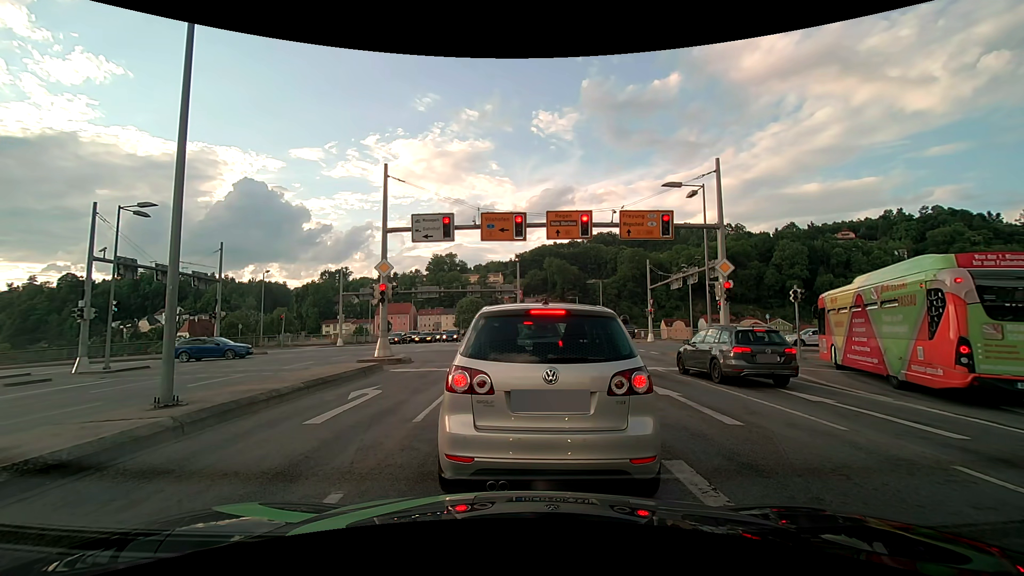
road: primary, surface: asphalt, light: Day
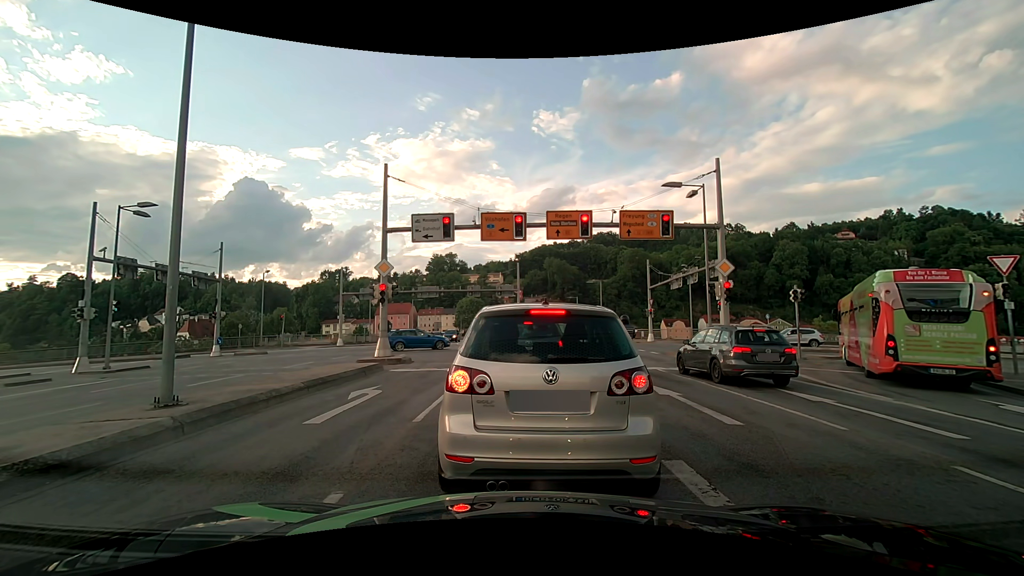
(0.0, 0.0) m; 0°
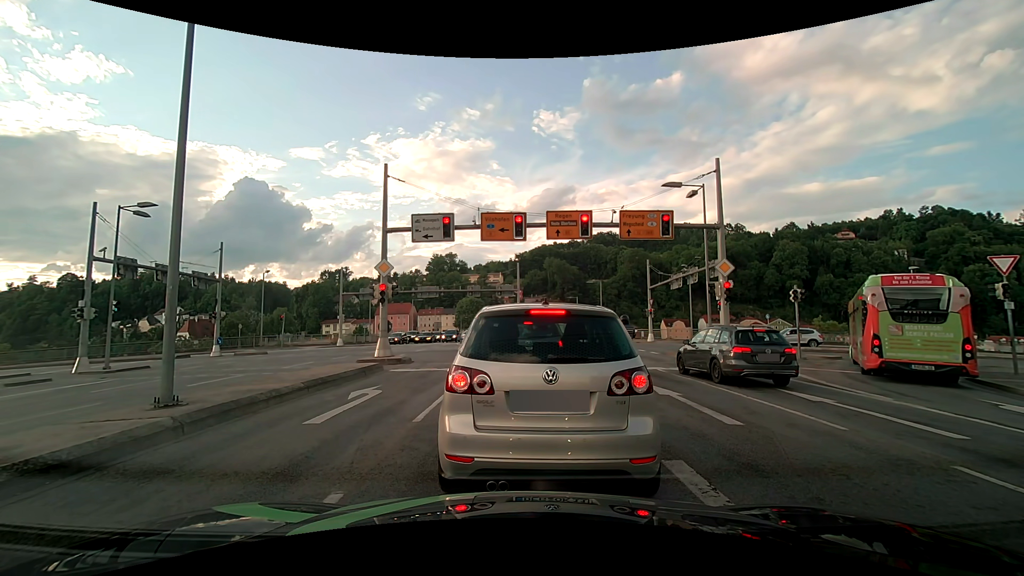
(0.0, 0.0) m; 0°
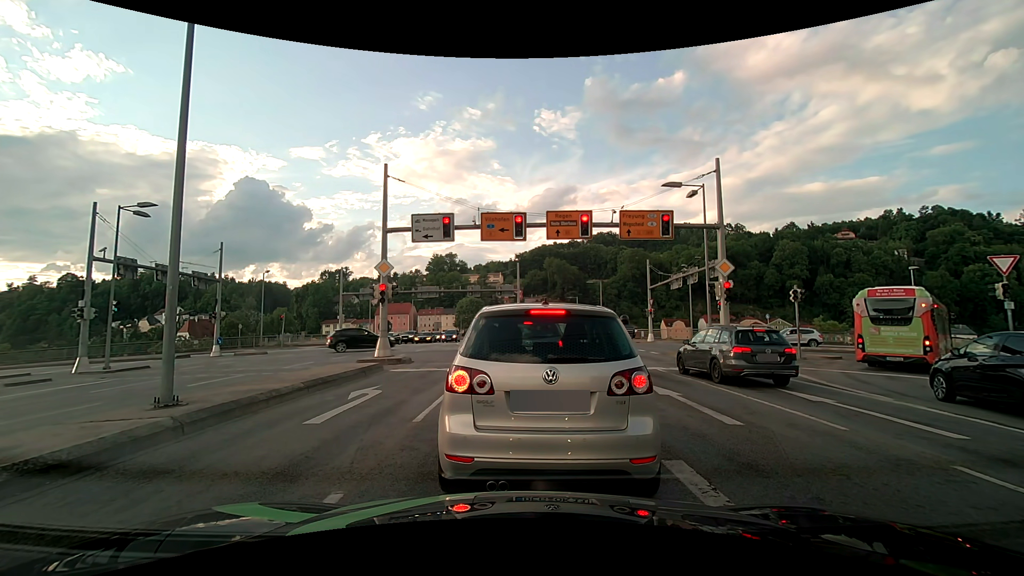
(0.0, 0.0) m; 0°
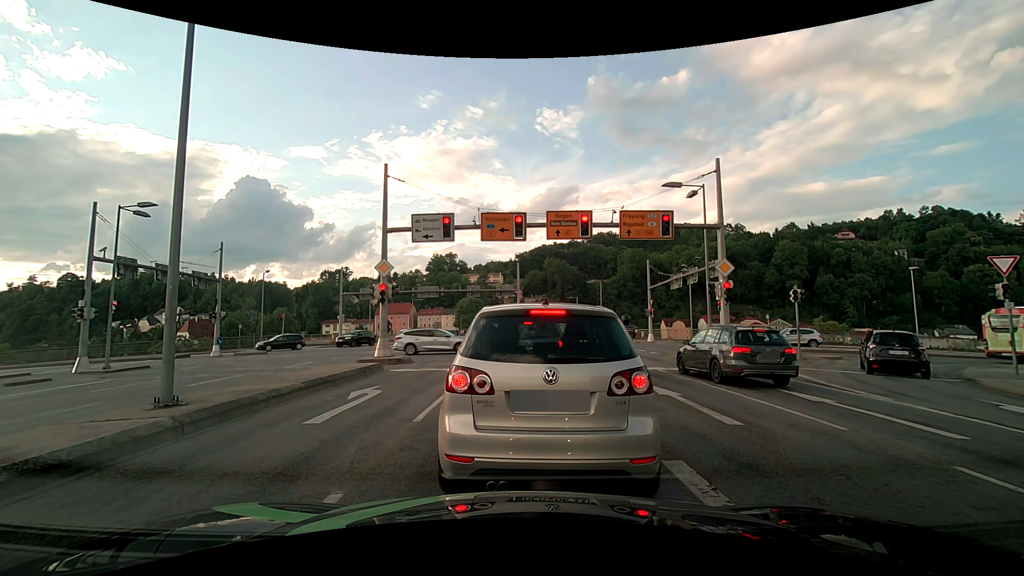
(0.0, 0.0) m; 0°
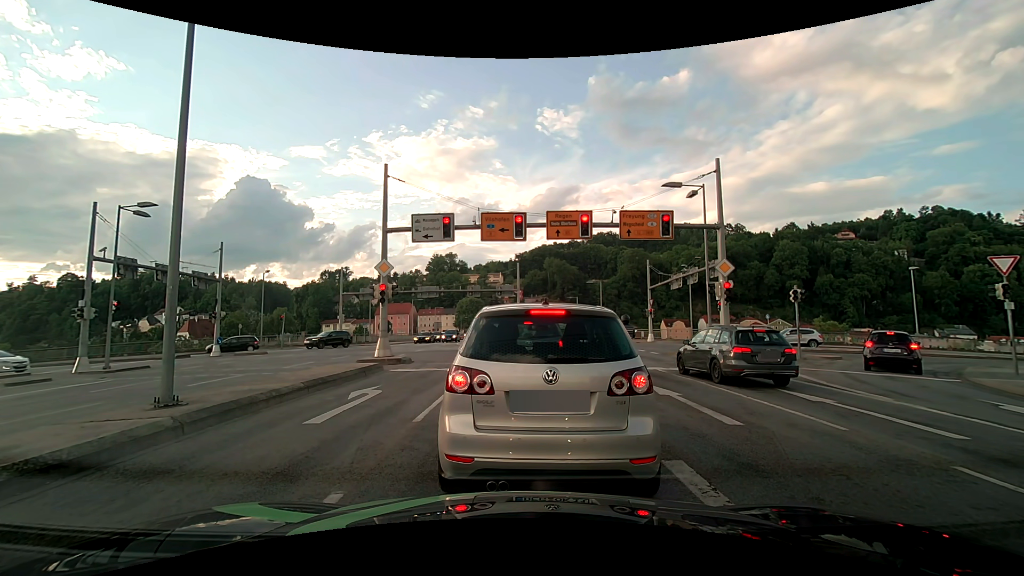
(0.0, 0.0) m; 0°
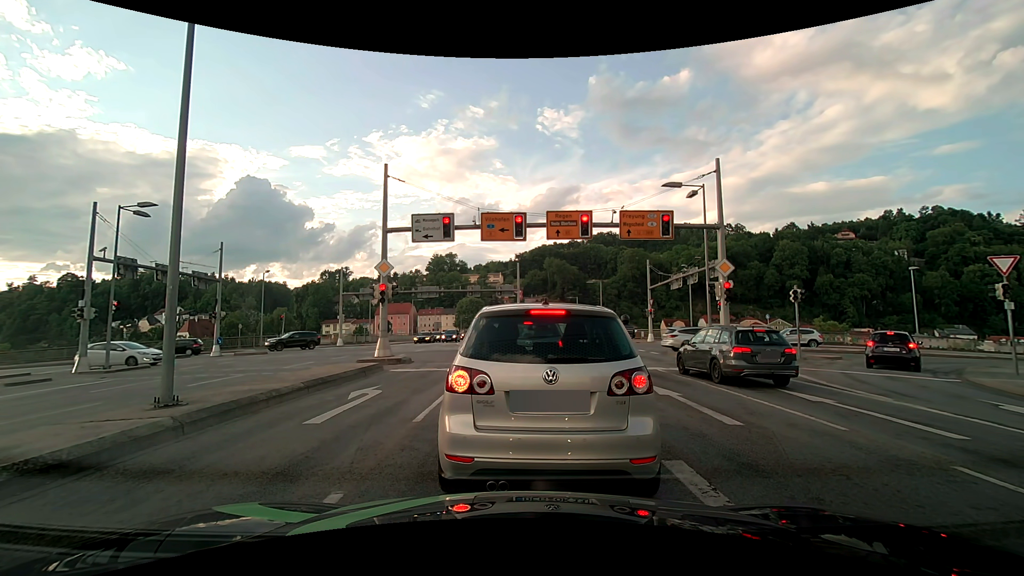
(0.0, 0.0) m; 0°
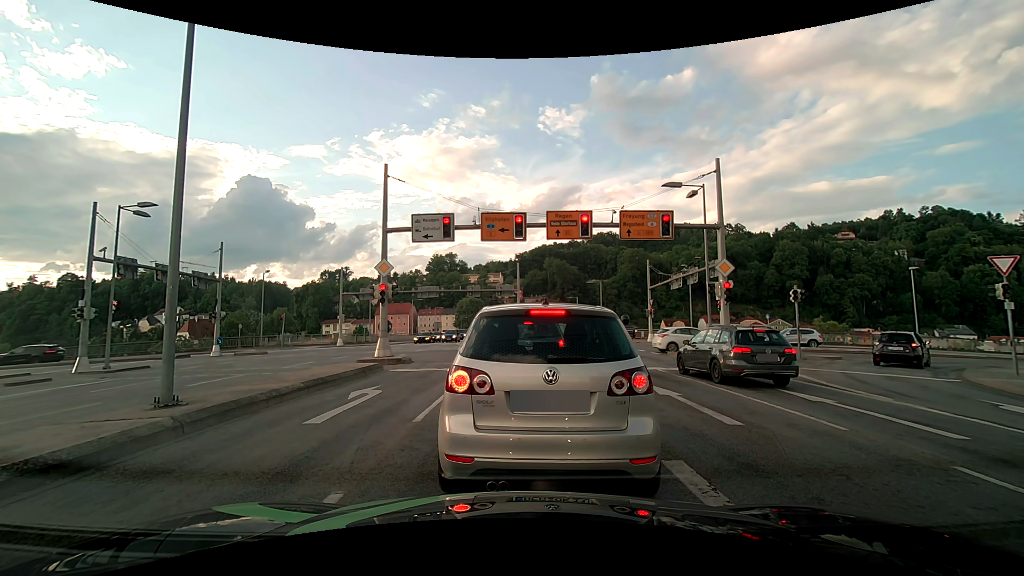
(0.0, 0.0) m; 0°
(0, +10) (+1, +20) (0, +30) (-3, +39) (-10, +46) (-20, +46) (-30, +46) (-40, +46) (-50, +47) (-60, +47) m
